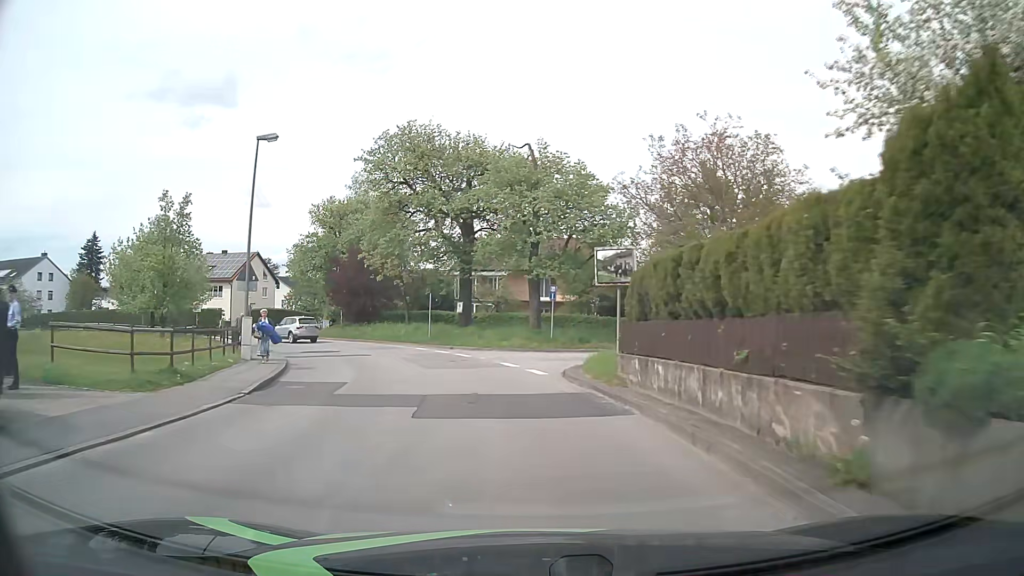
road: unclassified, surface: asphalt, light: Day
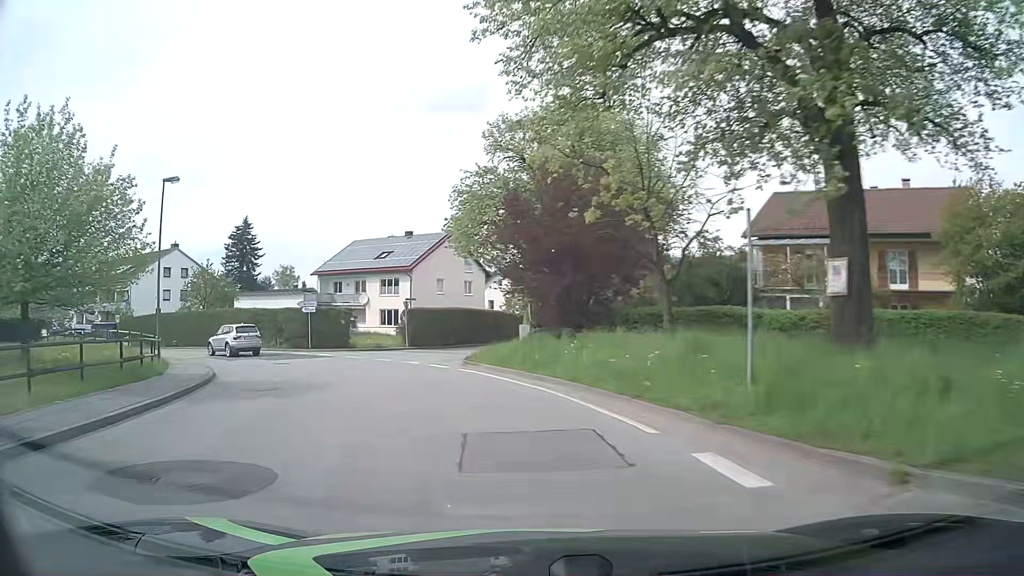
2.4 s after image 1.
(-4.1, +26.3) m; -23°
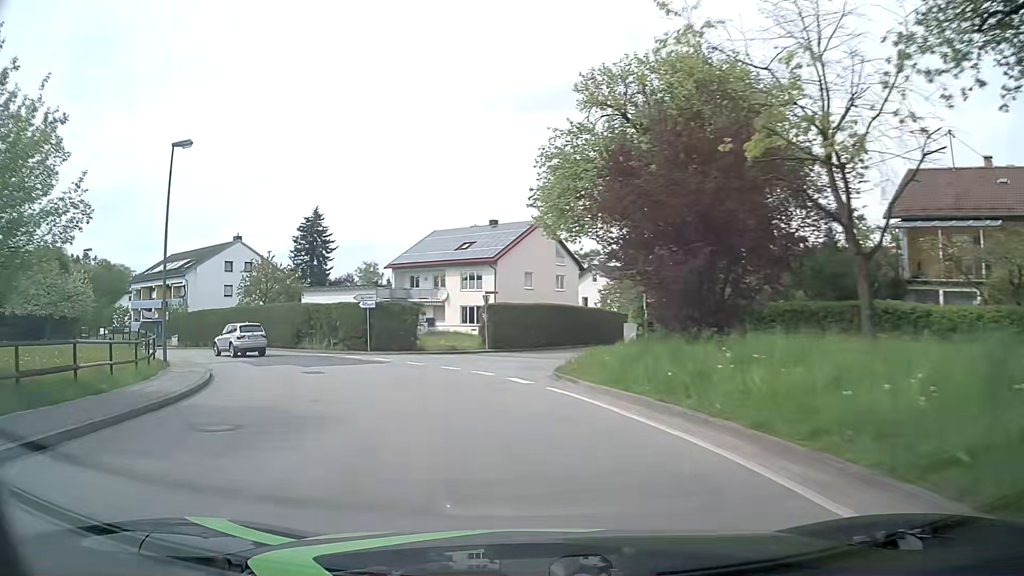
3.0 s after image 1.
(-0.4, +6.6) m; -8°
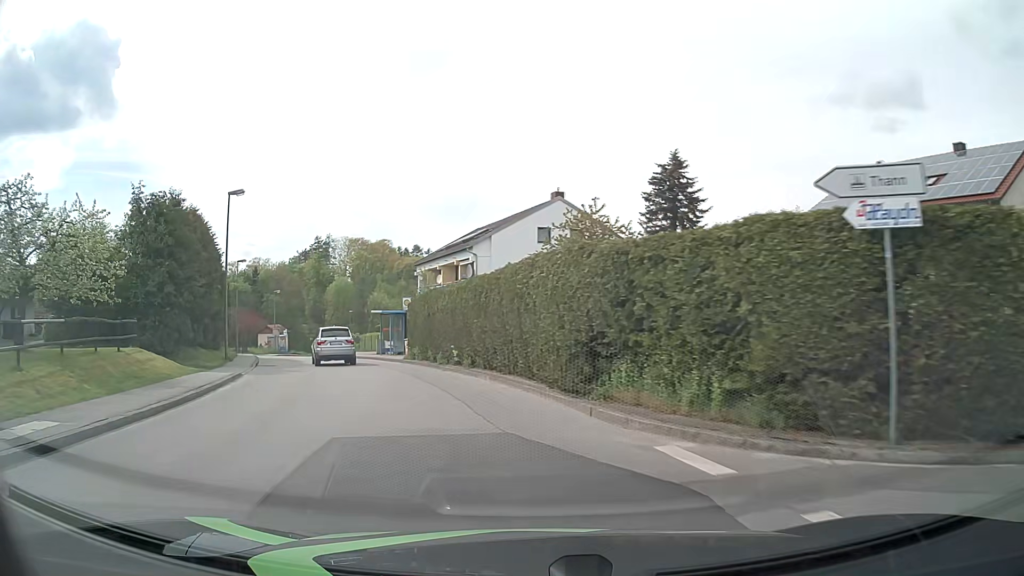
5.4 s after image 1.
(-6.7, +25.2) m; -31°
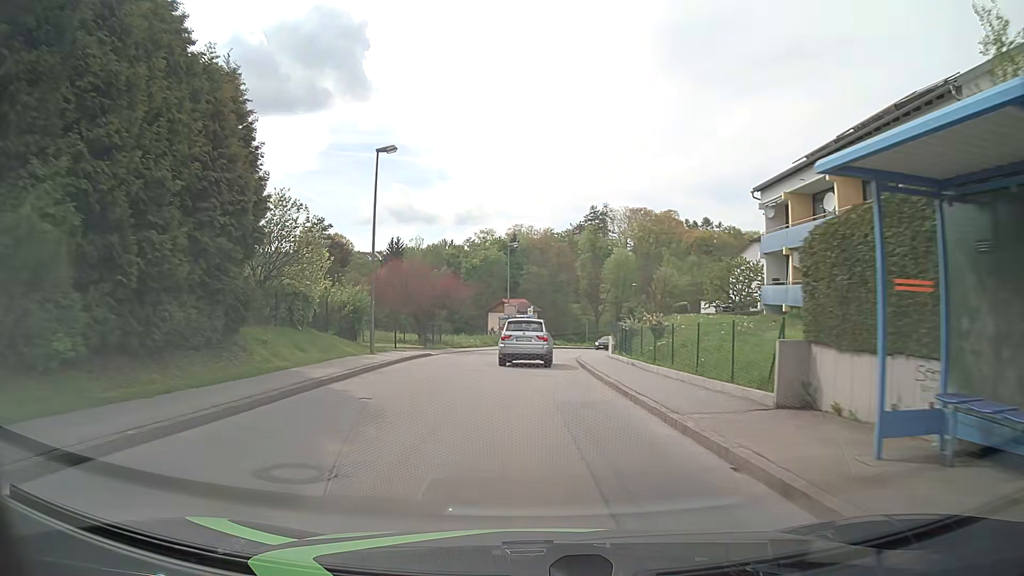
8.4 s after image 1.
(-8.8, +32.1) m; -24°
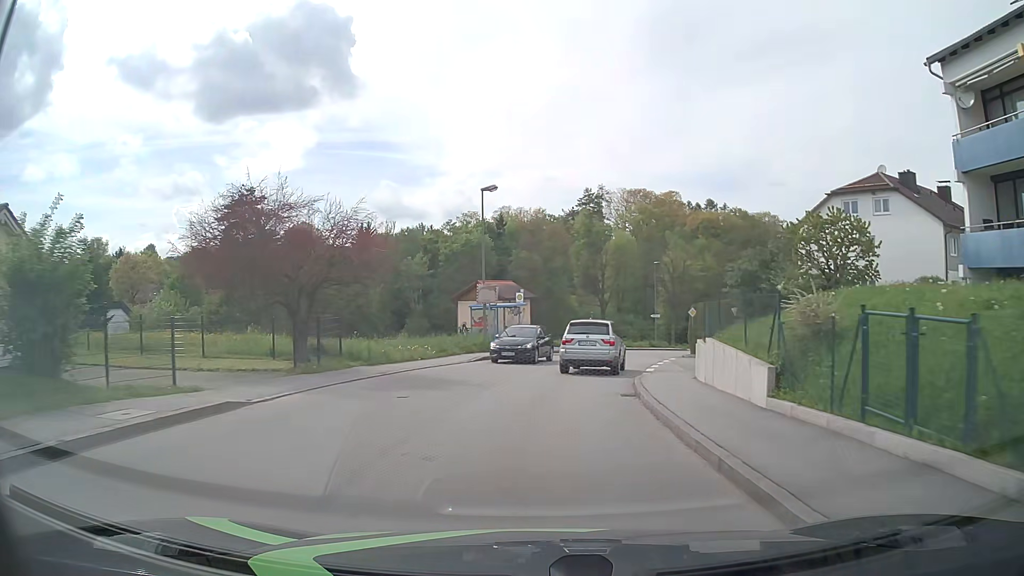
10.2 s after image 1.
(-0.1, +19.9) m; +1°
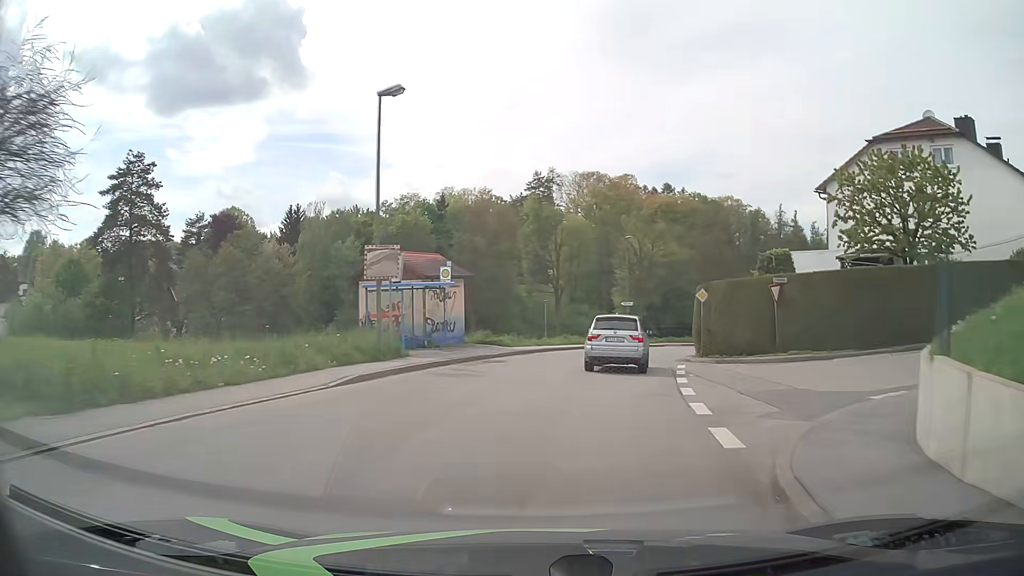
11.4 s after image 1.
(+0.4, +13.0) m; +4°
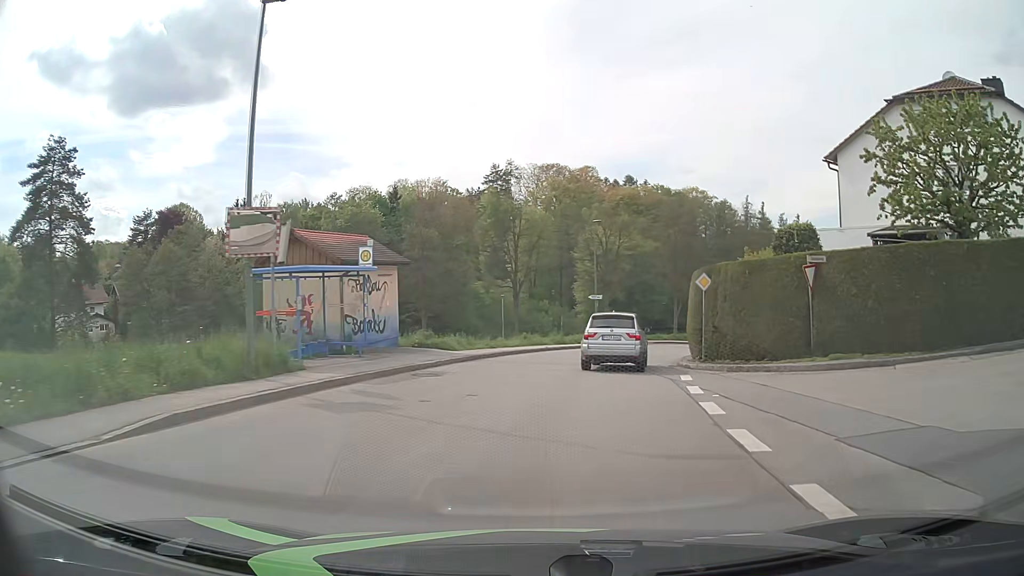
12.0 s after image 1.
(+0.2, +6.4) m; +4°
